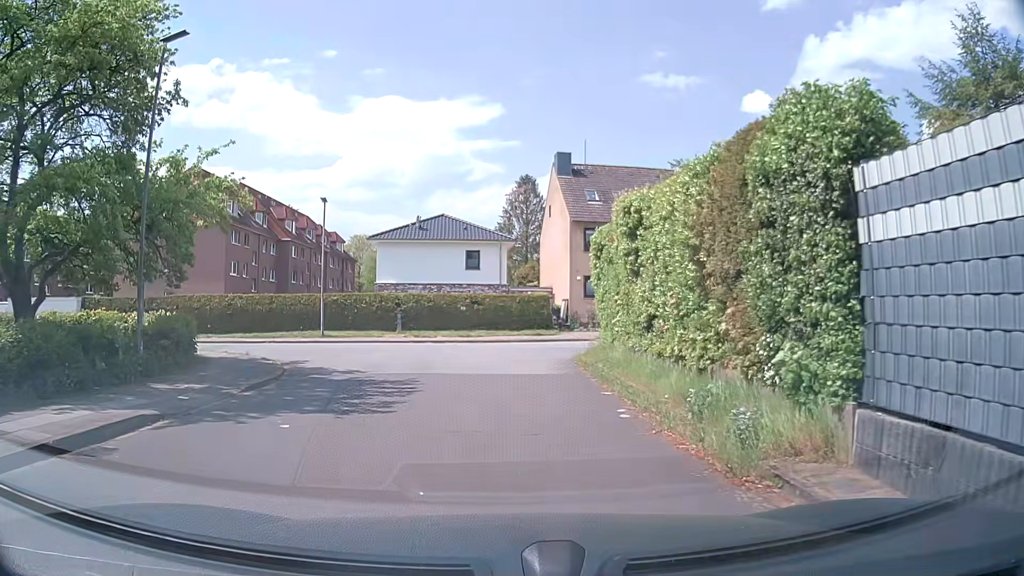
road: residential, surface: asphalt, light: Day
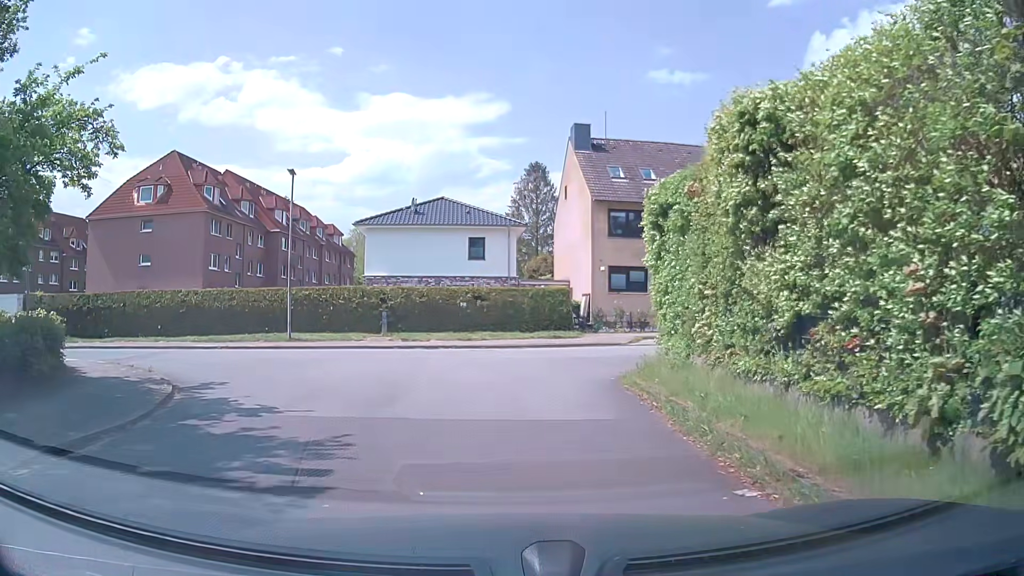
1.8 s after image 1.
(-0.1, +6.2) m; -2°
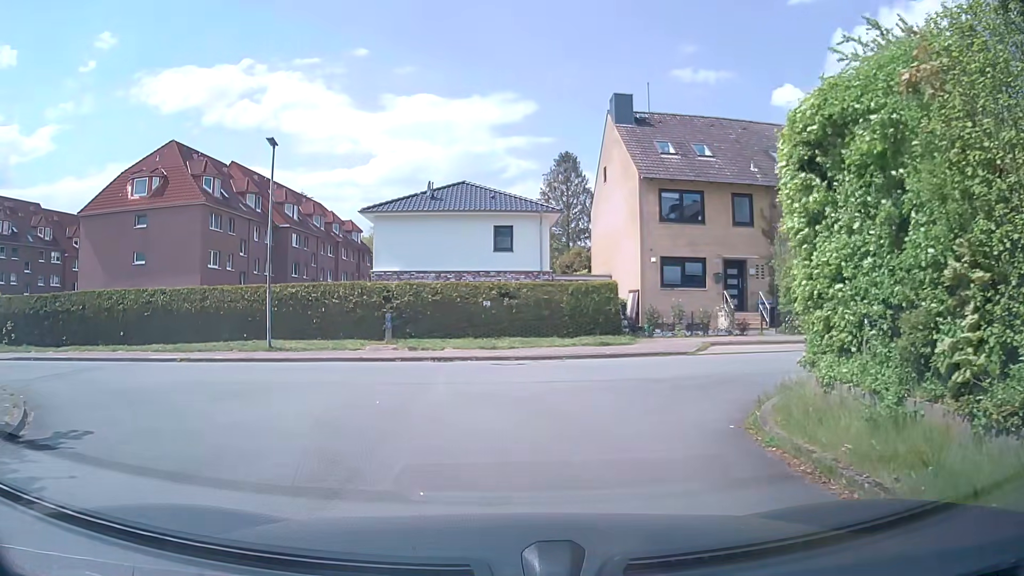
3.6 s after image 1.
(0.0, +5.3) m; 0°
